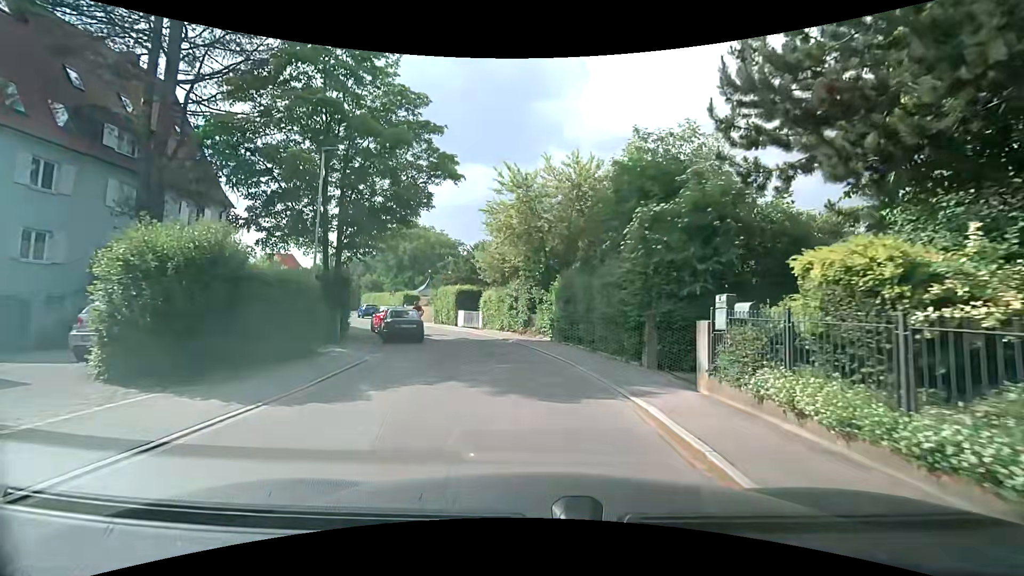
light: Day
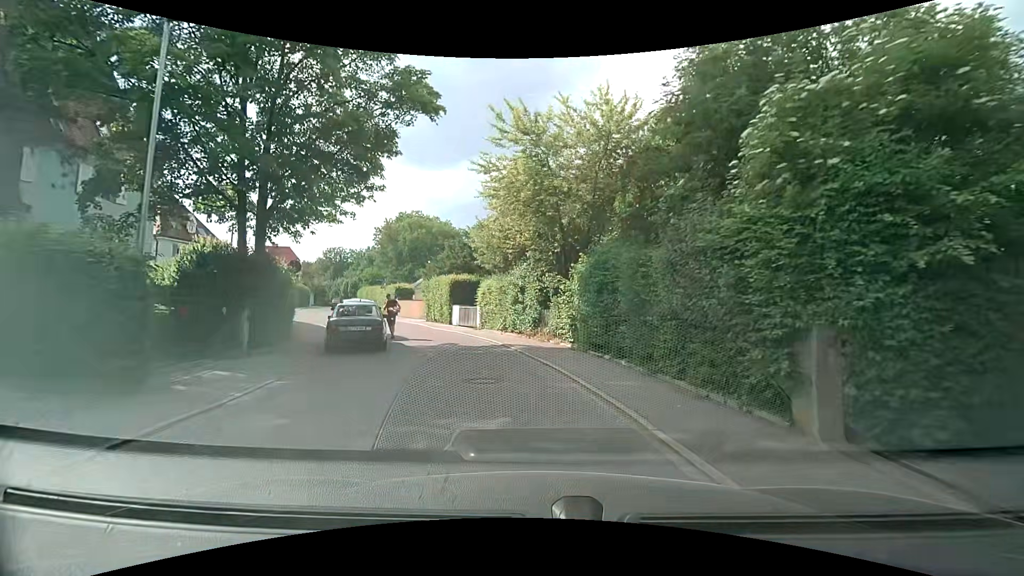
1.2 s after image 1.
(+0.1, +6.9) m; 0°
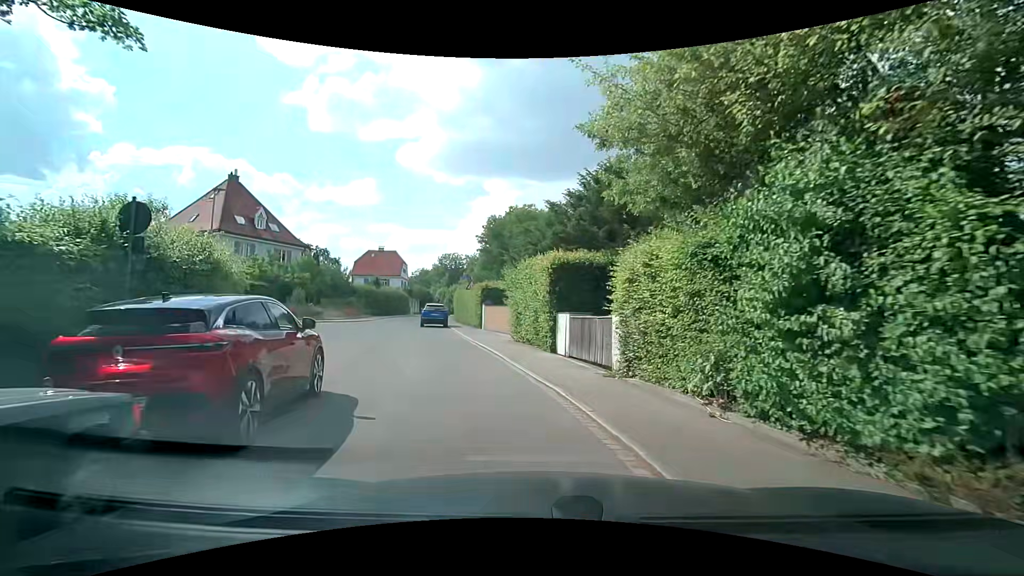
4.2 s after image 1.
(-1.4, +15.4) m; -12°
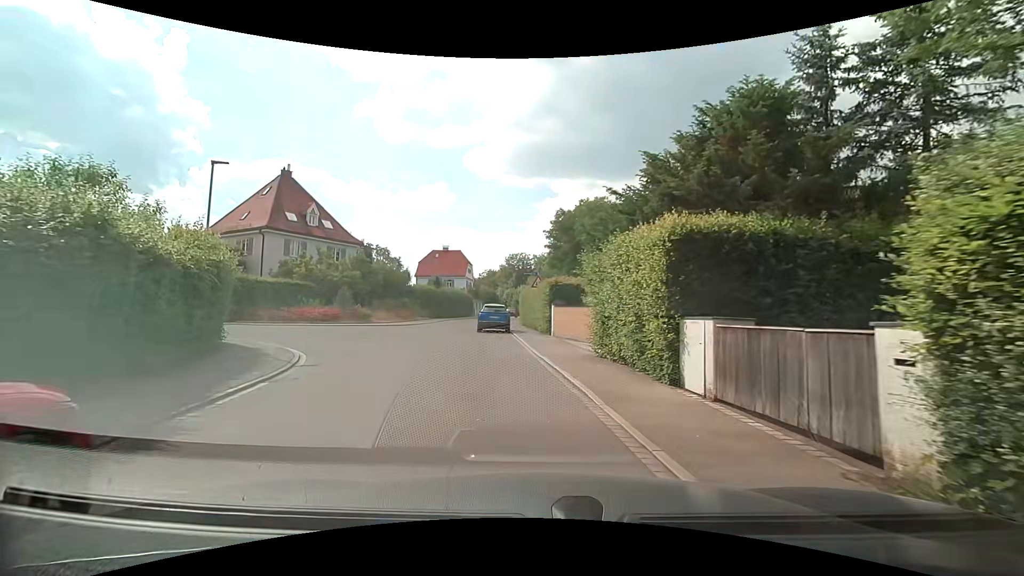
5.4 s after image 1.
(-0.4, +5.7) m; -10°
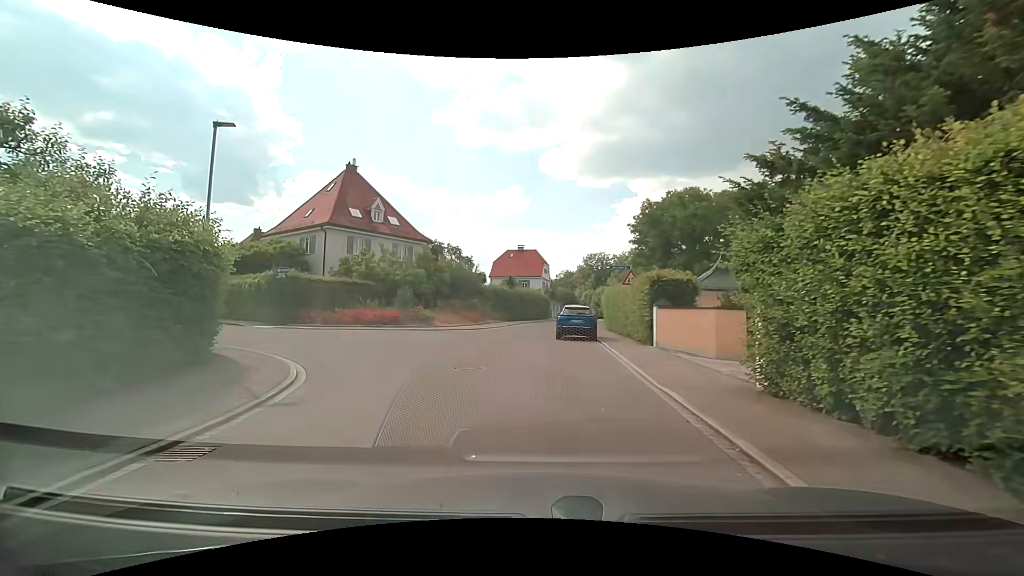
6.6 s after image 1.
(-0.3, +4.9) m; -10°
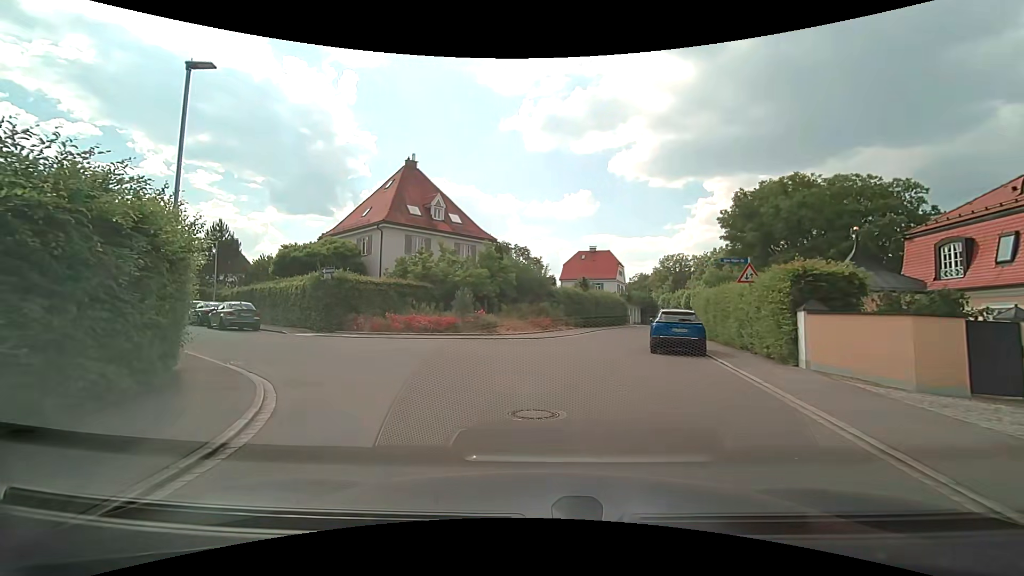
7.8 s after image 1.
(-0.2, +4.5) m; -7°
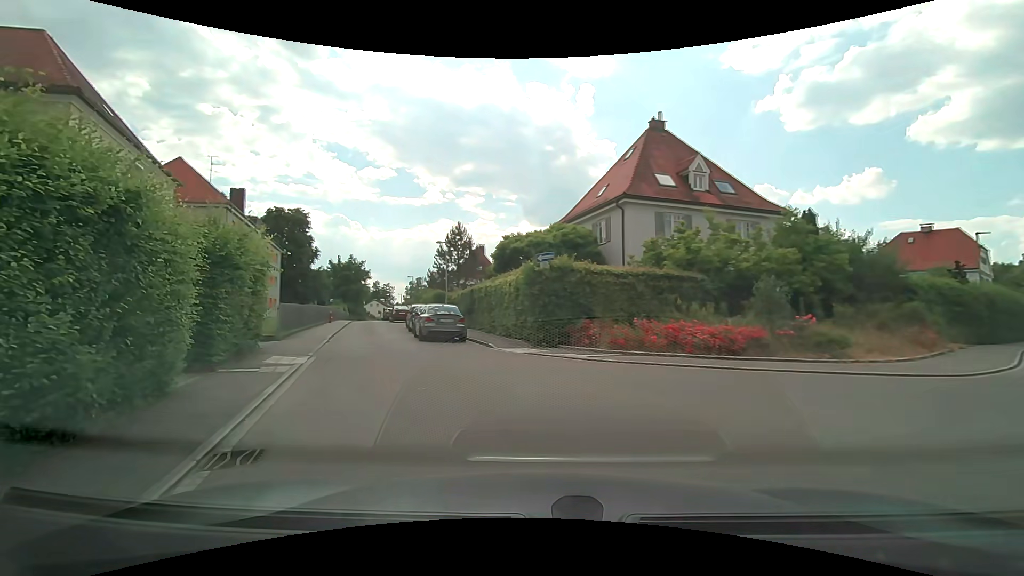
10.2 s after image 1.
(-1.6, +9.4) m; -26°
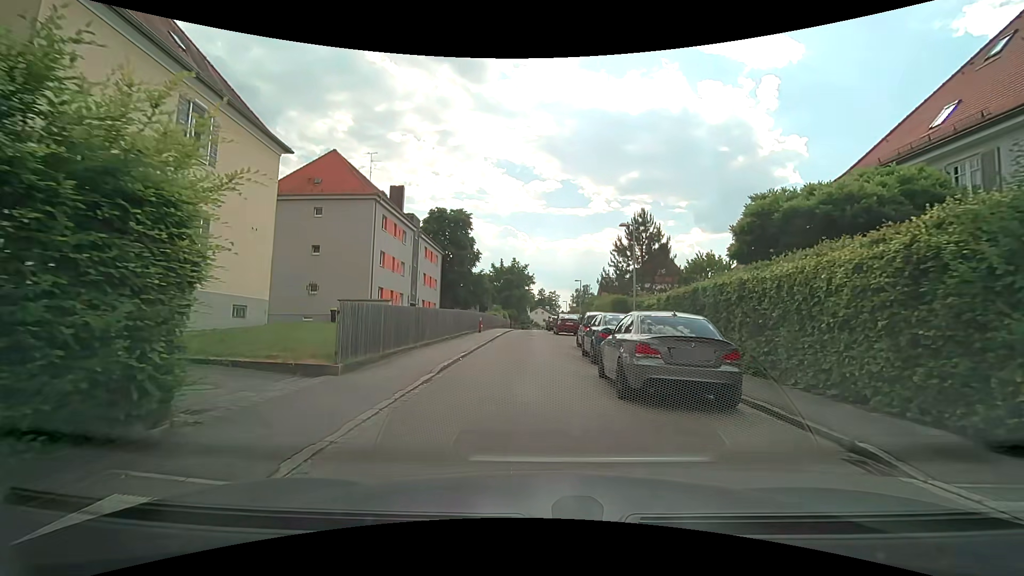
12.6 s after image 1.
(-2.5, +11.0) m; -19°
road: residential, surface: paved
